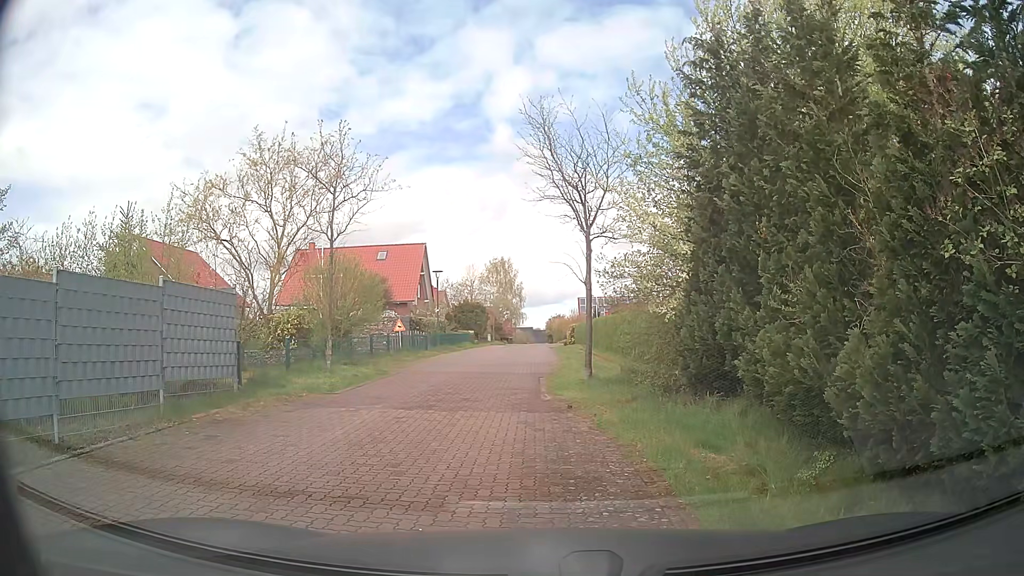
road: residential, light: Day
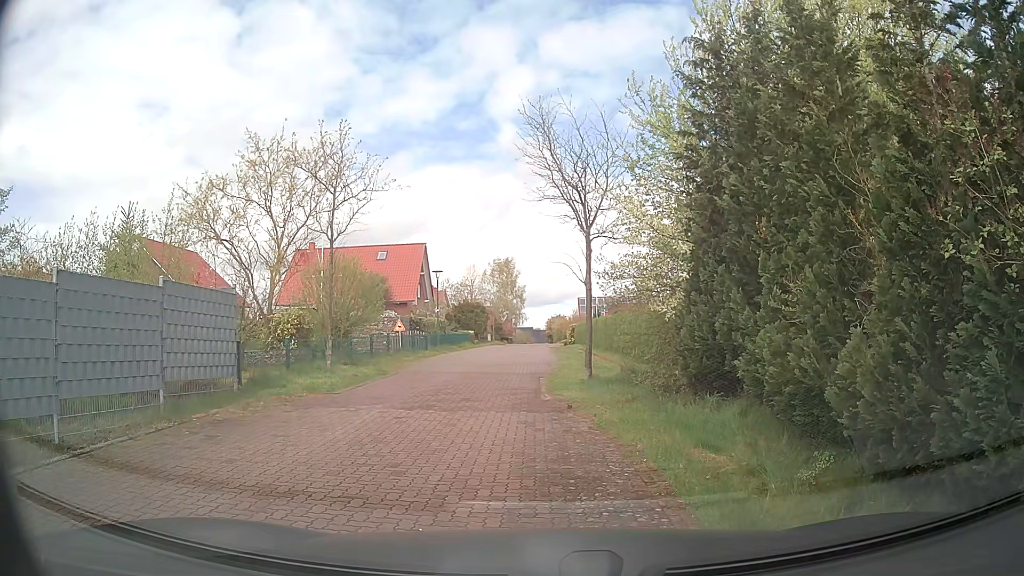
(0.0, 0.0) m; 0°
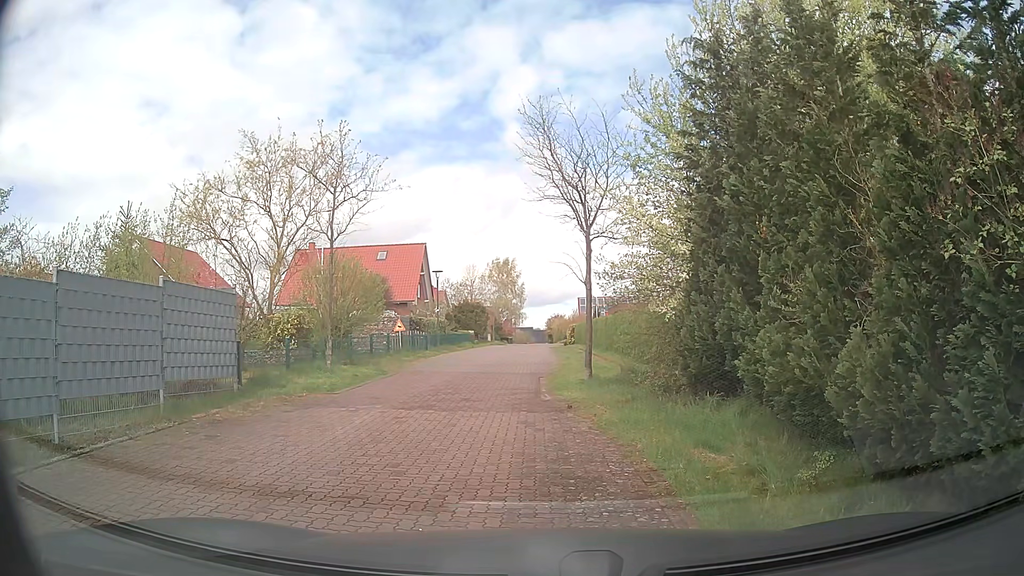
(0.0, 0.0) m; 0°
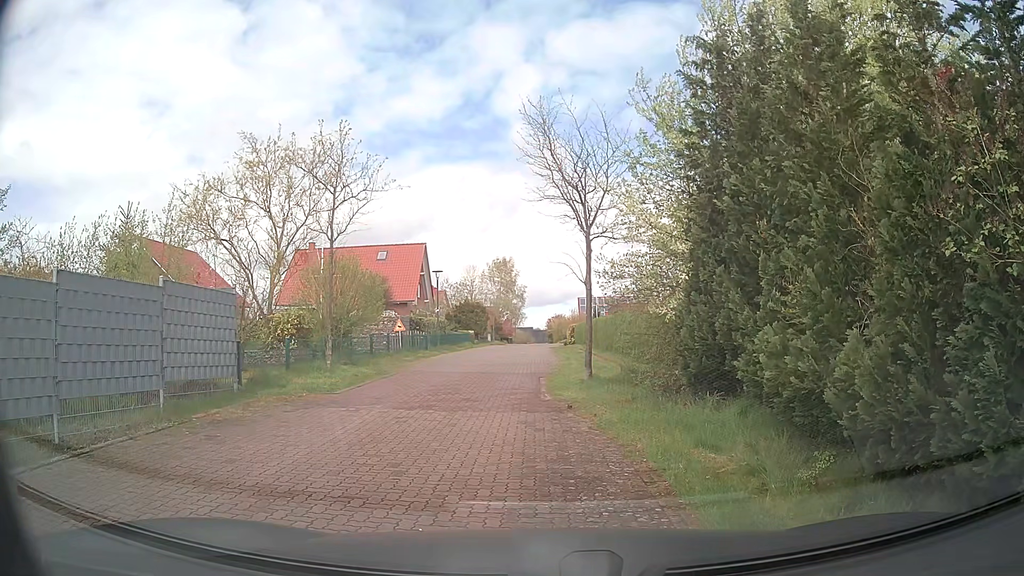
(0.0, 0.0) m; 0°
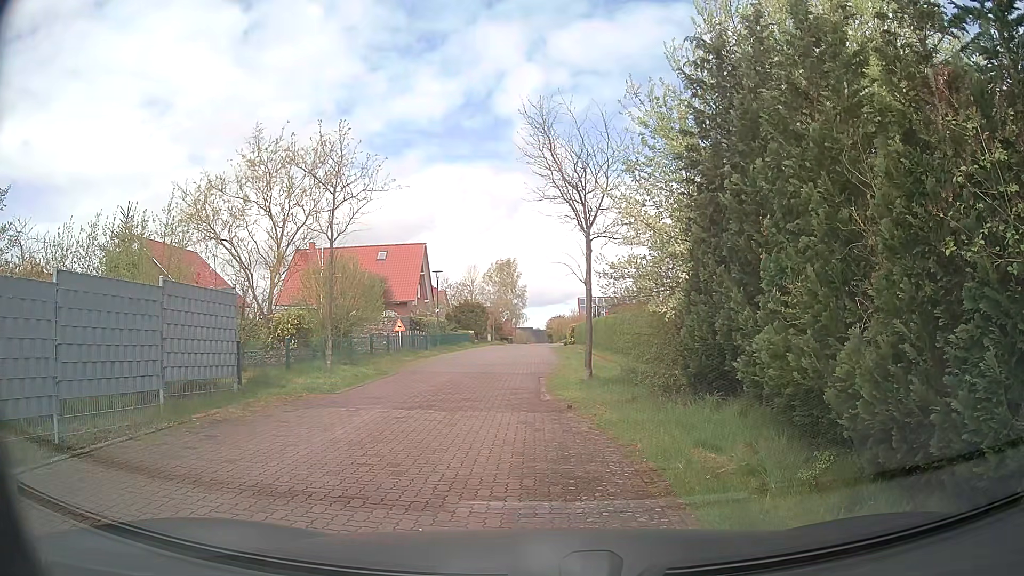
(0.0, 0.0) m; 0°
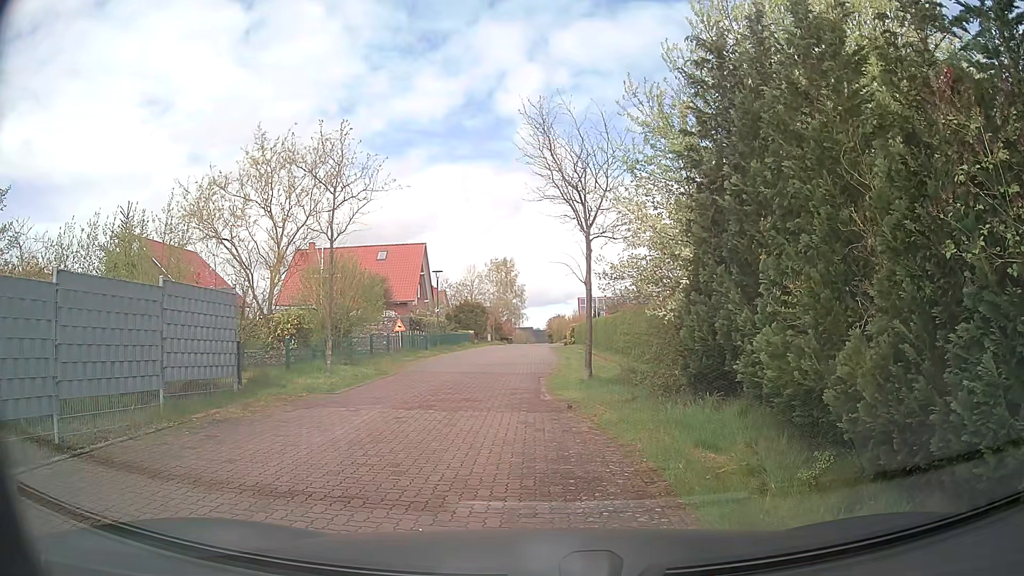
(0.0, 0.0) m; 0°
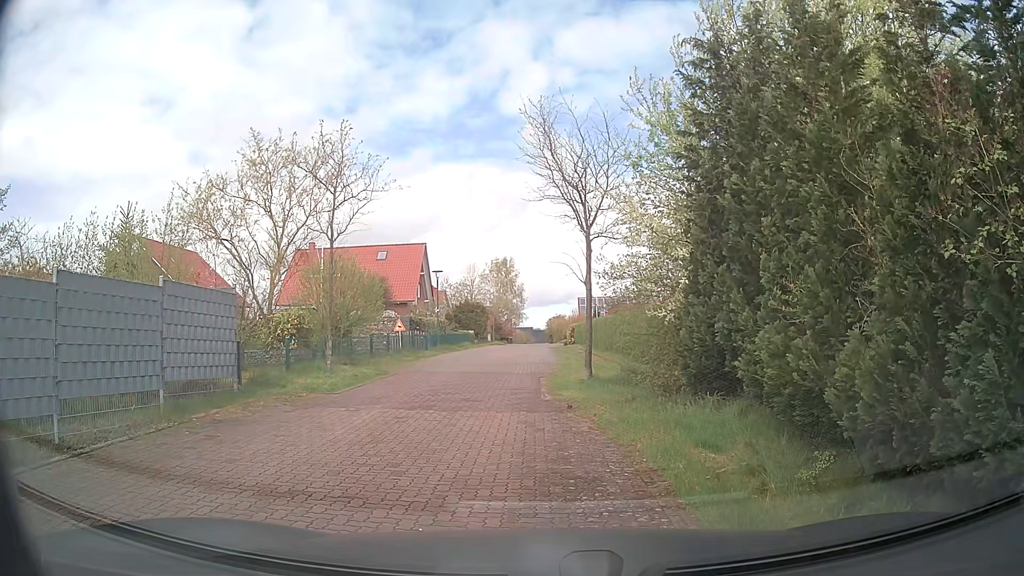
(0.0, 0.0) m; 0°
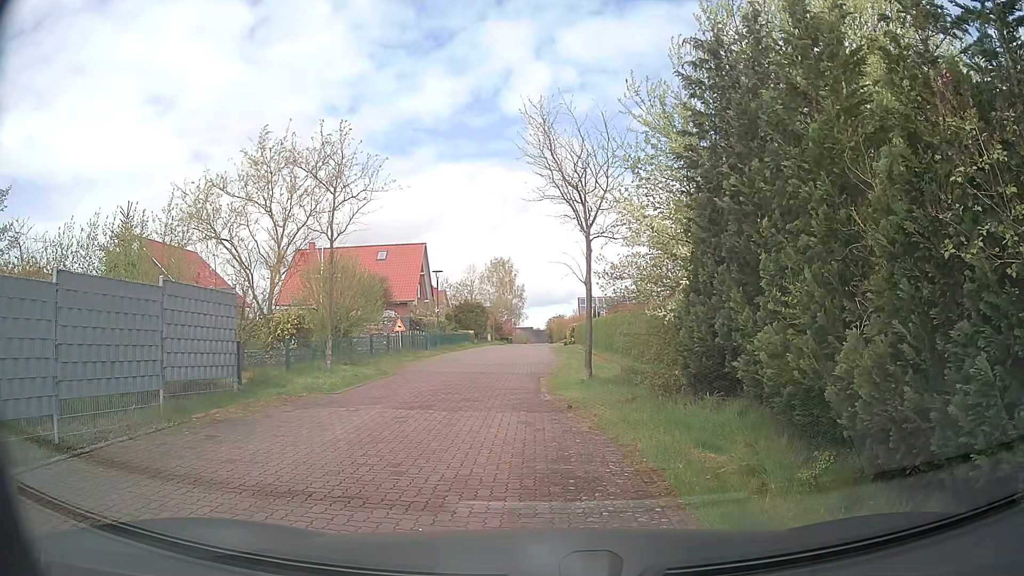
(0.0, 0.0) m; 0°
